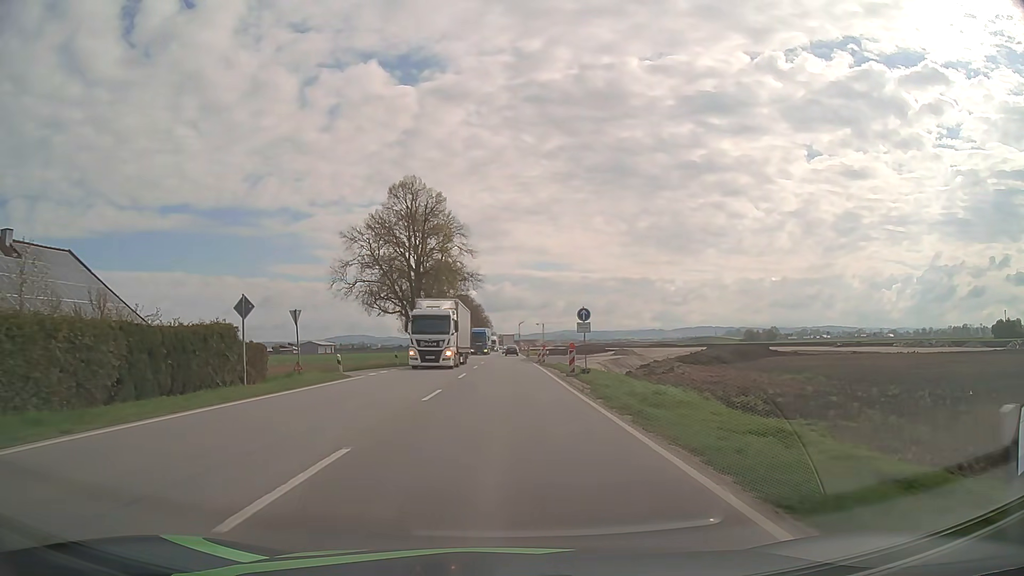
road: primary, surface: asphalt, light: Day
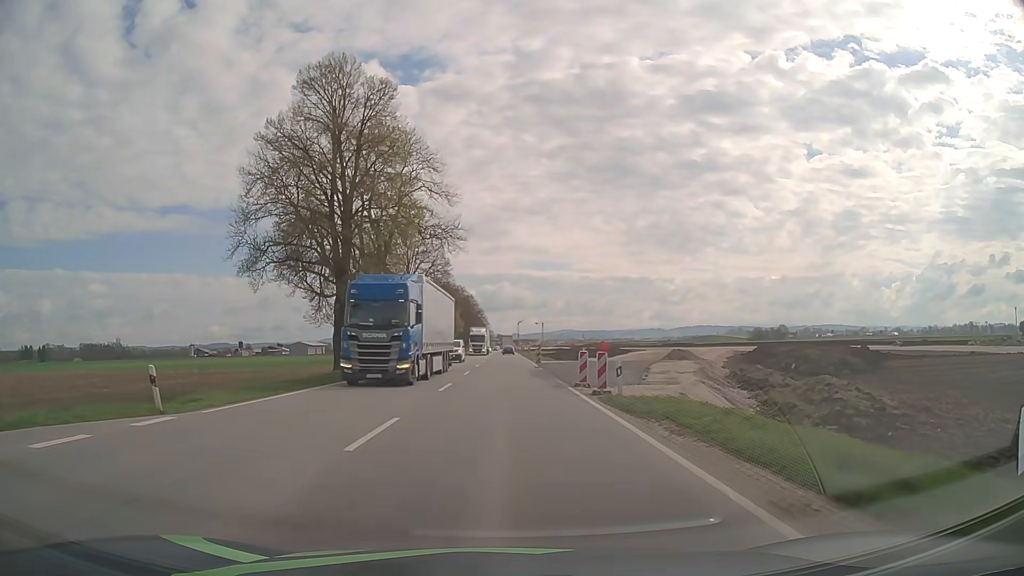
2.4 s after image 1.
(+0.1, +32.1) m; 0°
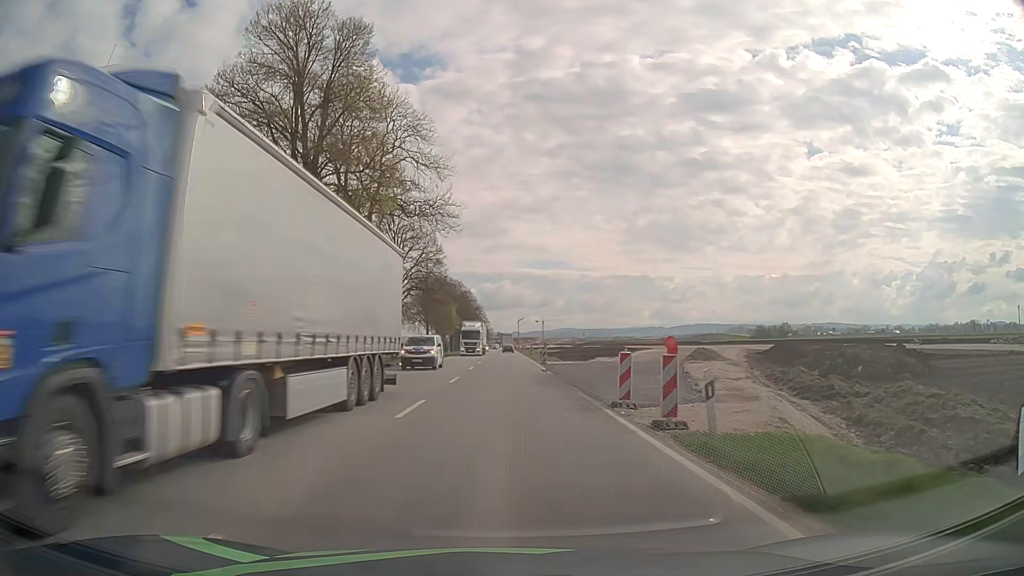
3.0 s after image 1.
(0.0, +8.1) m; 0°
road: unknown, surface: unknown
(0, +10) (0, +20) (0, +30) (0, +40) (0, +50) (0, +60) (0, +70) (0, +80) (0, +90) (0, +100) m
